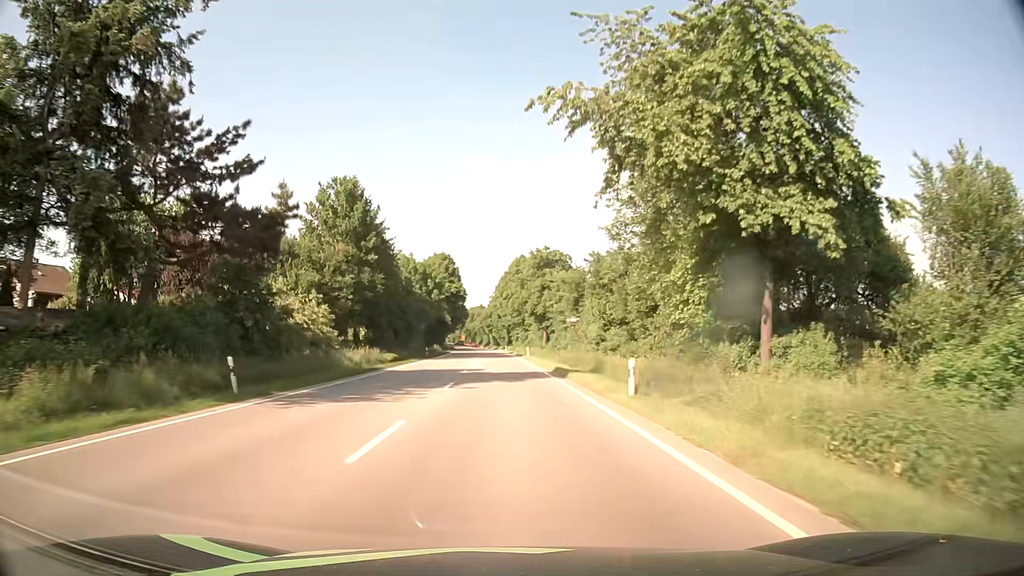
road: primary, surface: asphalt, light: Day
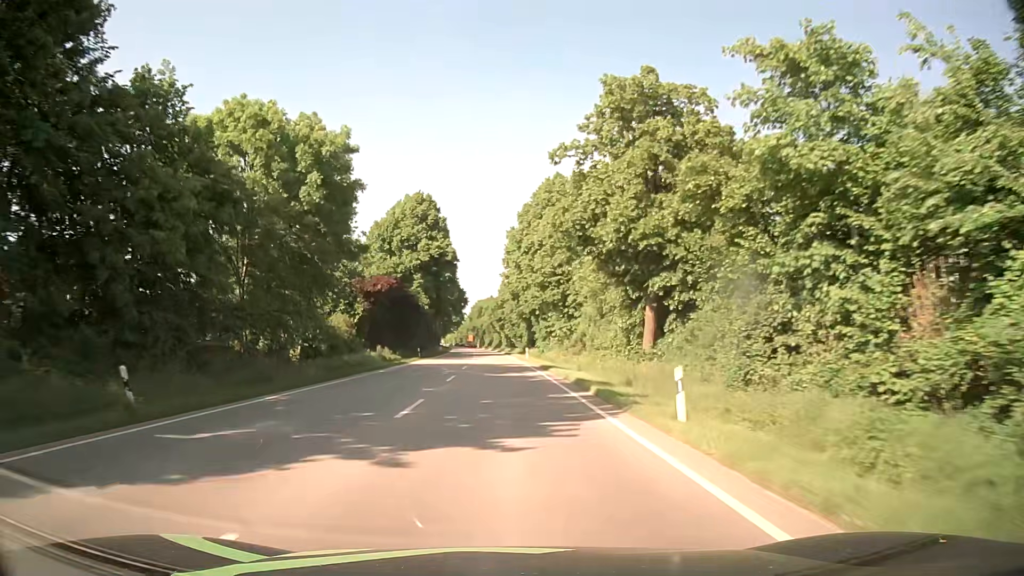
(-0.5, +54.7) m; -1°
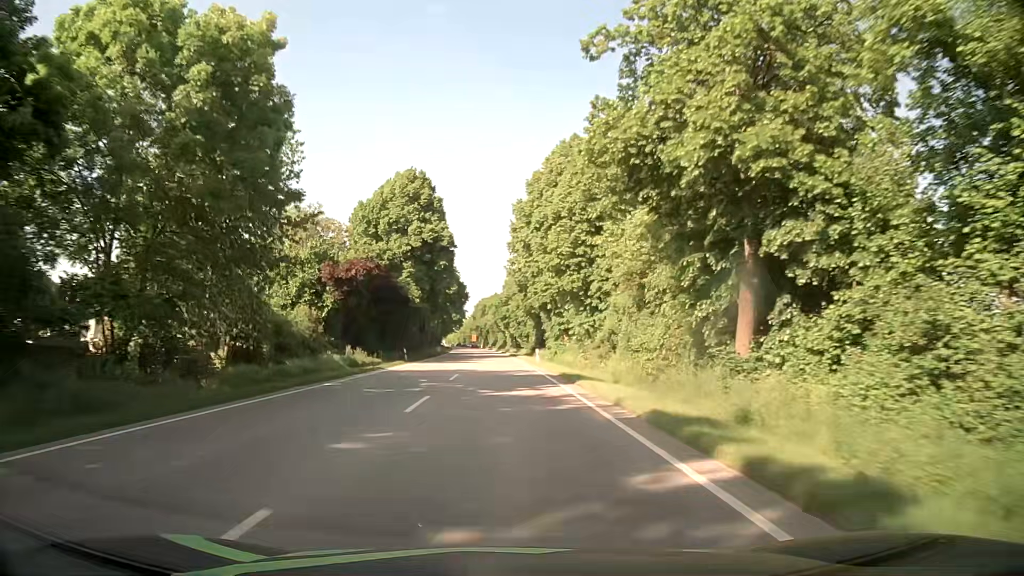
(0.0, +11.0) m; 0°
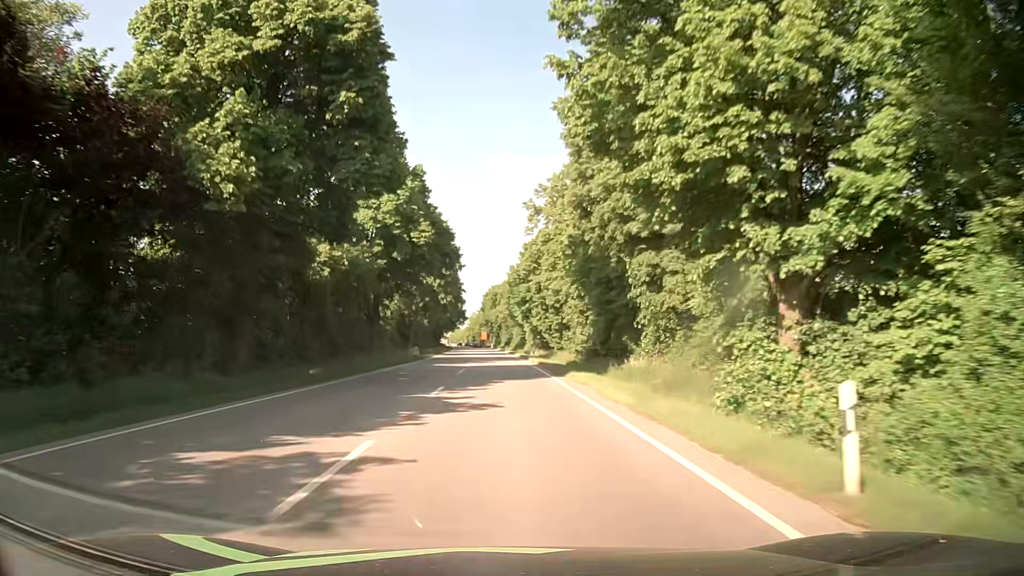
(-0.7, +44.1) m; -1°
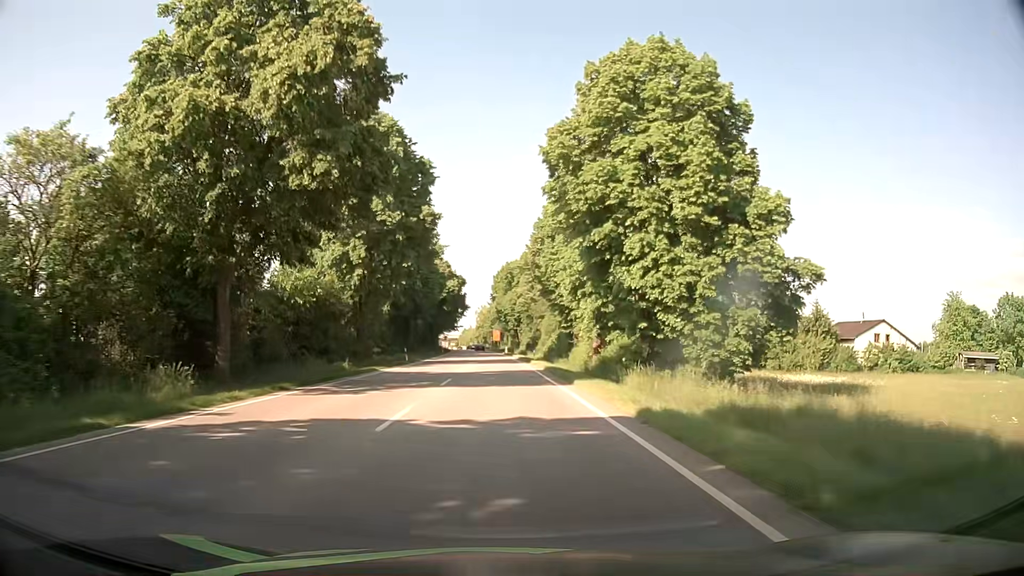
(-0.9, +53.9) m; -2°
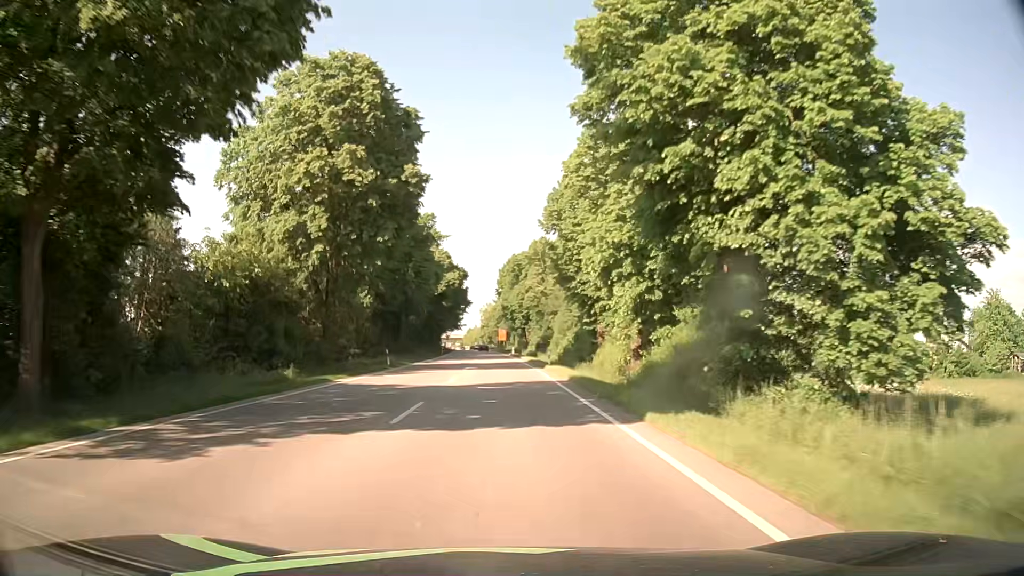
(0.0, +10.6) m; 0°
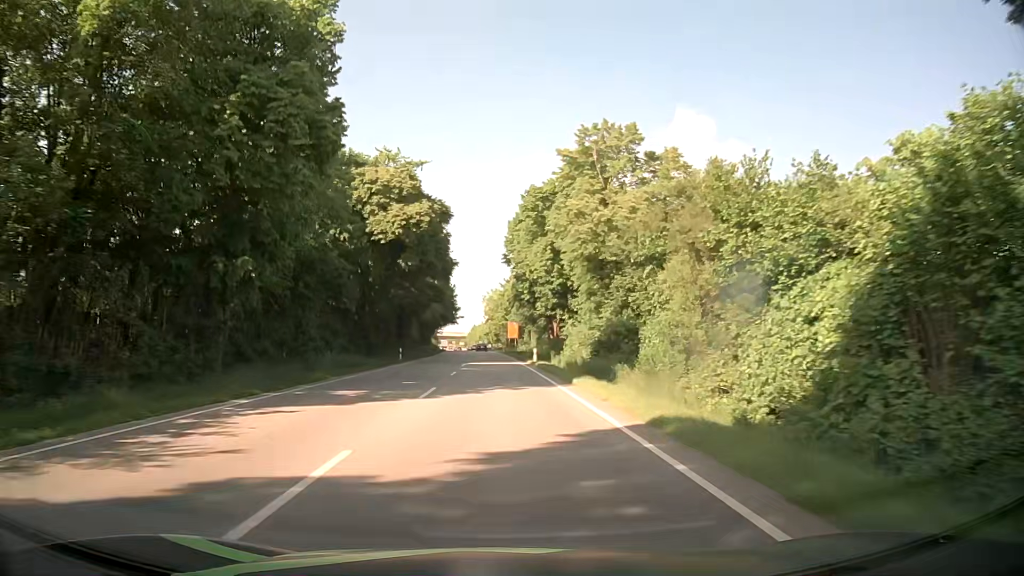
(-0.4, +43.0) m; 0°
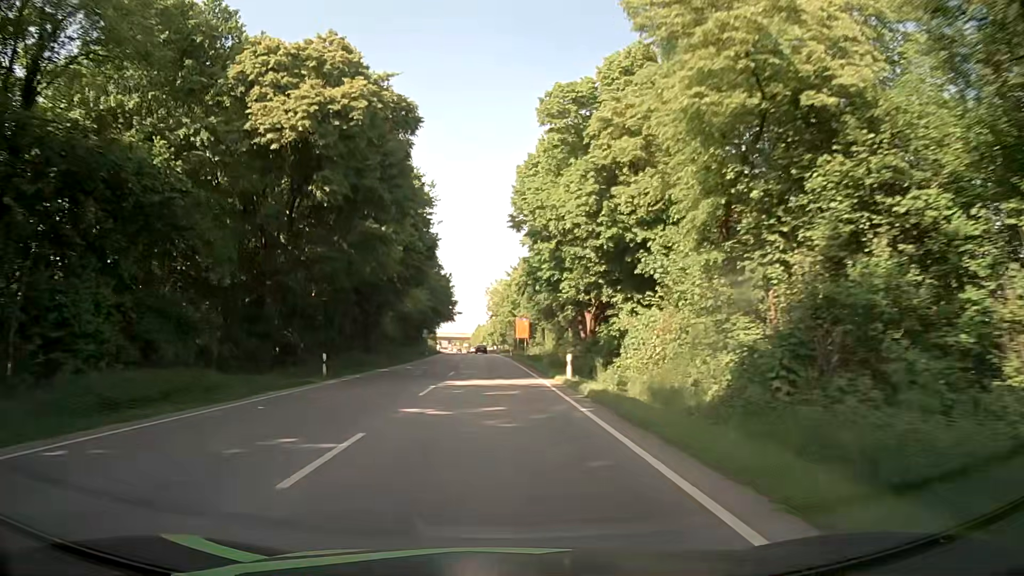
(-0.2, +22.0) m; -1°
(0, +10) (0, +20) (0, +30) (-1, +40) (-1, +50) (-1, +60) (-2, +70) (-2, +80) (-3, +90) (-3, +100) m
